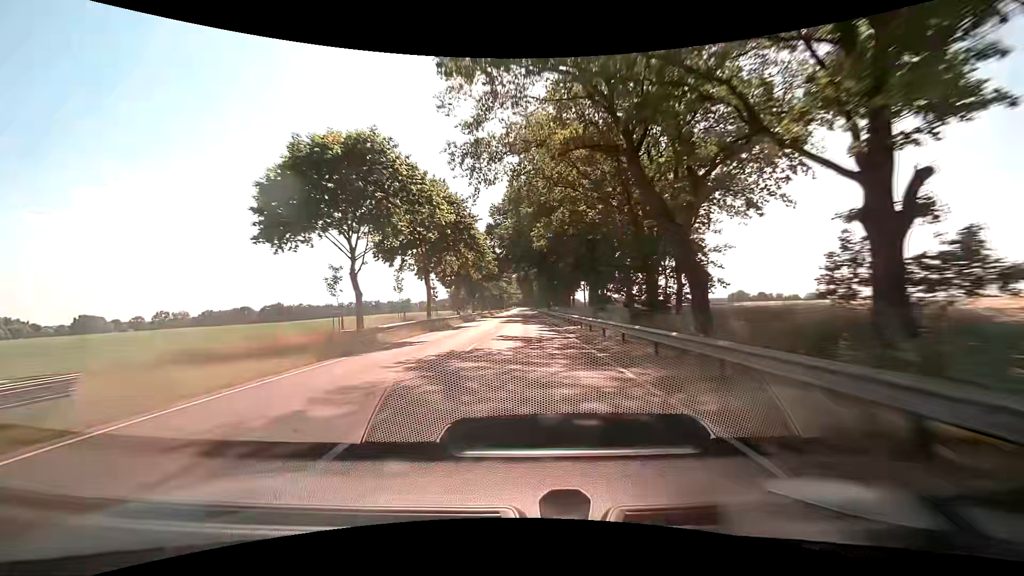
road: primary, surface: asphalt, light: Day
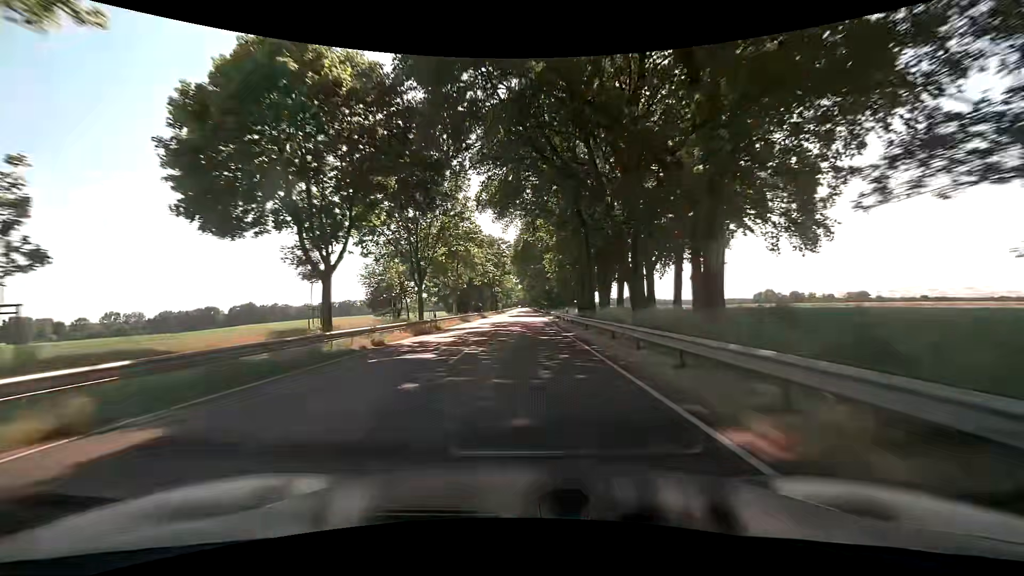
(-0.4, +62.4) m; 0°
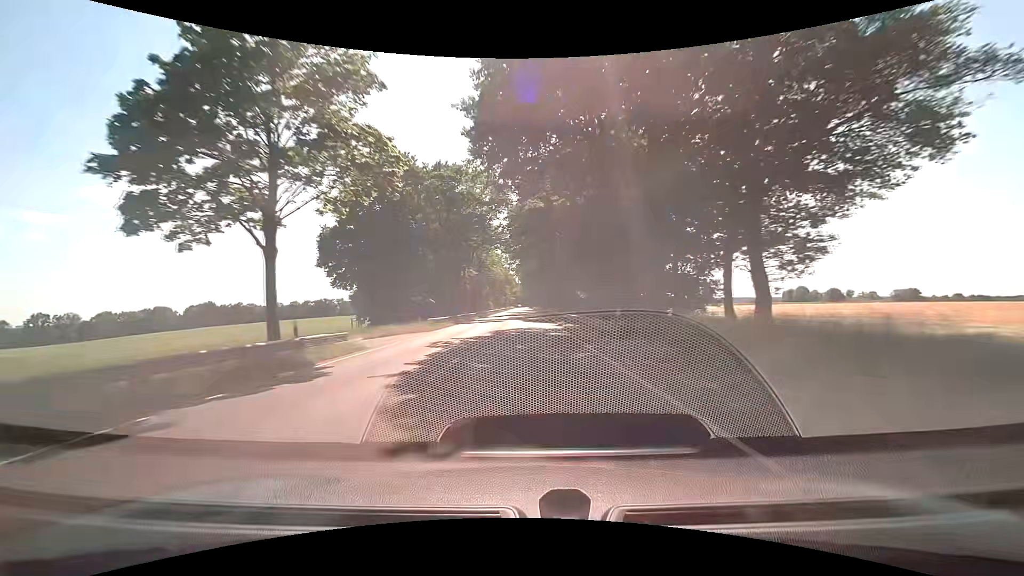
(-0.4, +62.8) m; 0°
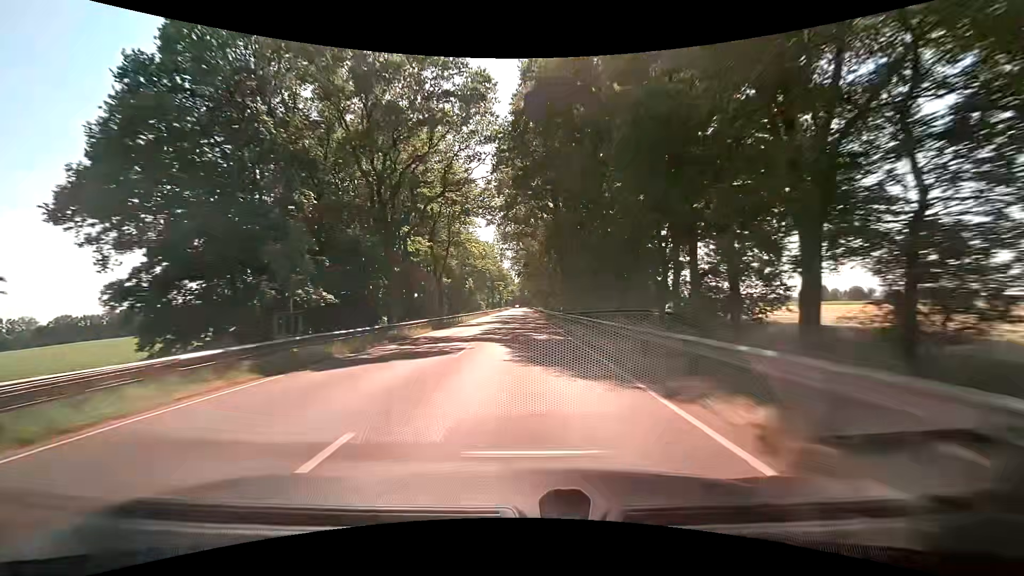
(-0.1, +31.5) m; 0°
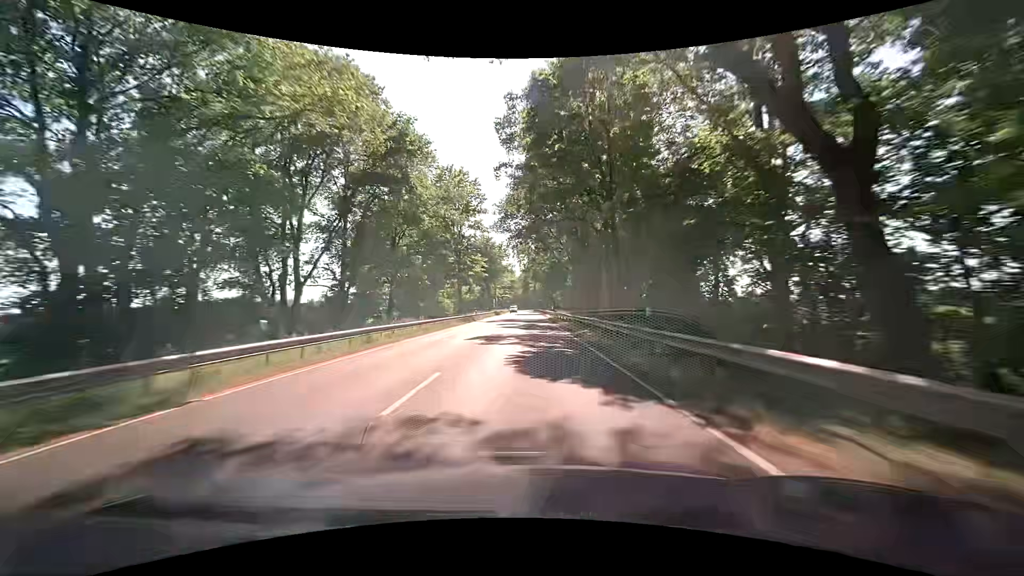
(-0.2, +78.9) m; 0°
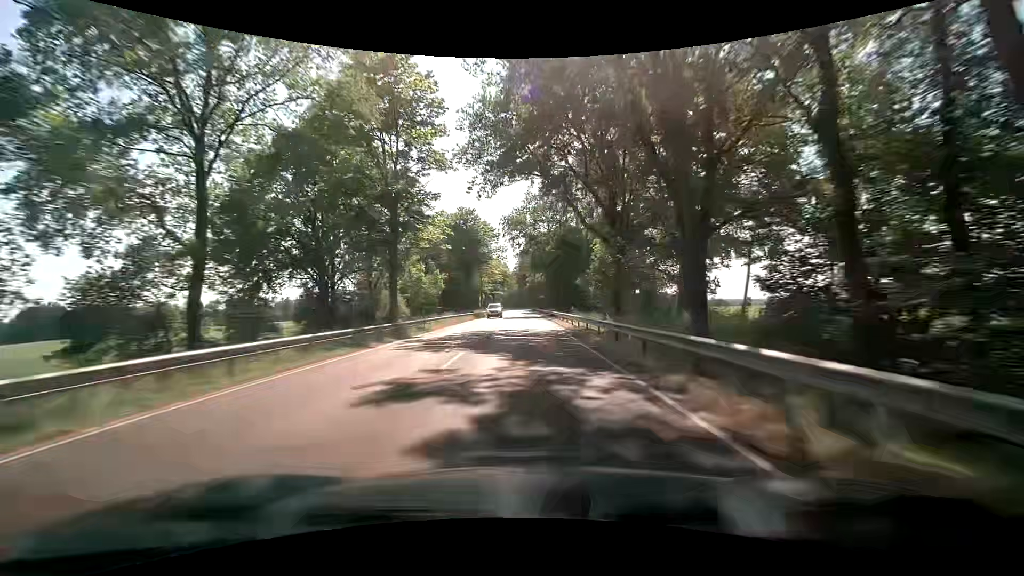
(+0.1, +31.6) m; 0°
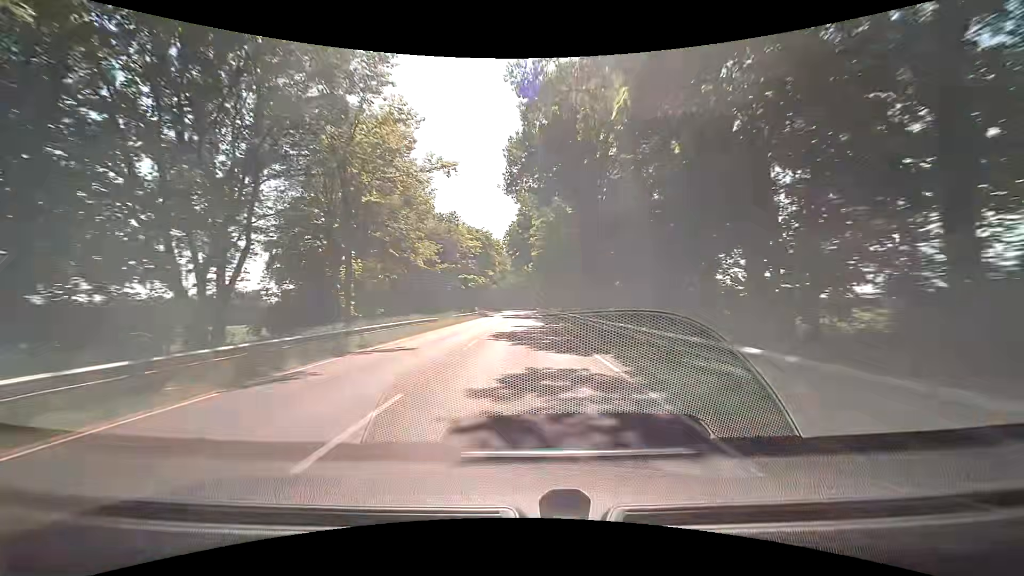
(+0.3, +78.9) m; 0°
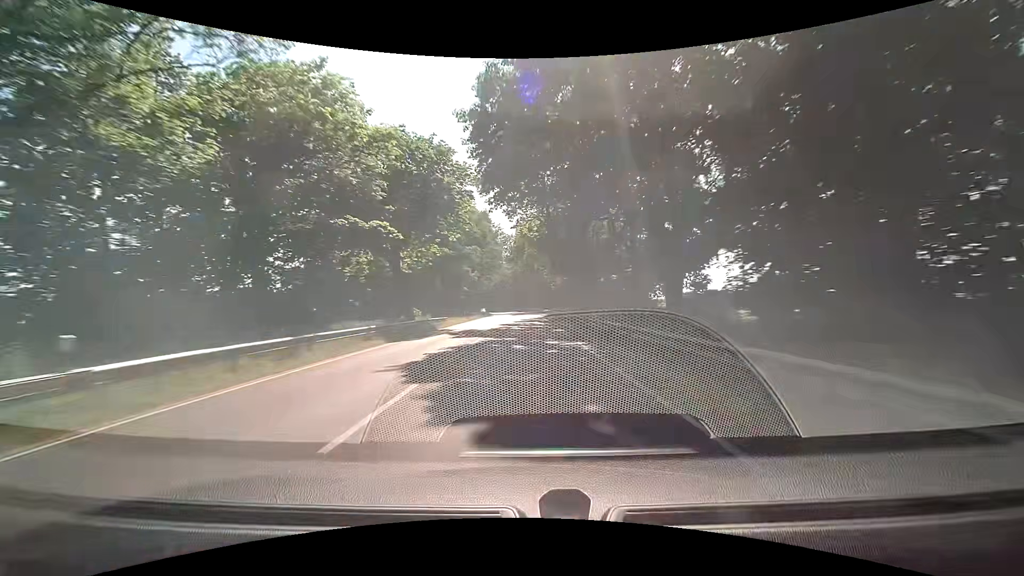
(-0.1, +47.4) m; 0°
(0, +10) (0, +20) (0, +30) (0, +40) (0, +50) (0, +60) (0, +70) (0, +80) (-1, +90) (-1, +100) m
